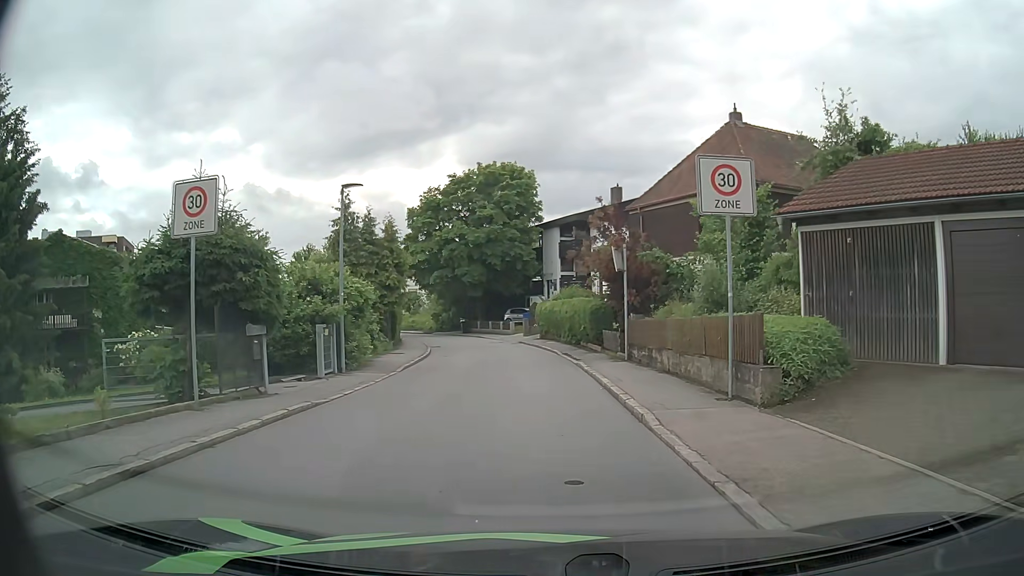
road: residential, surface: asphalt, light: Day
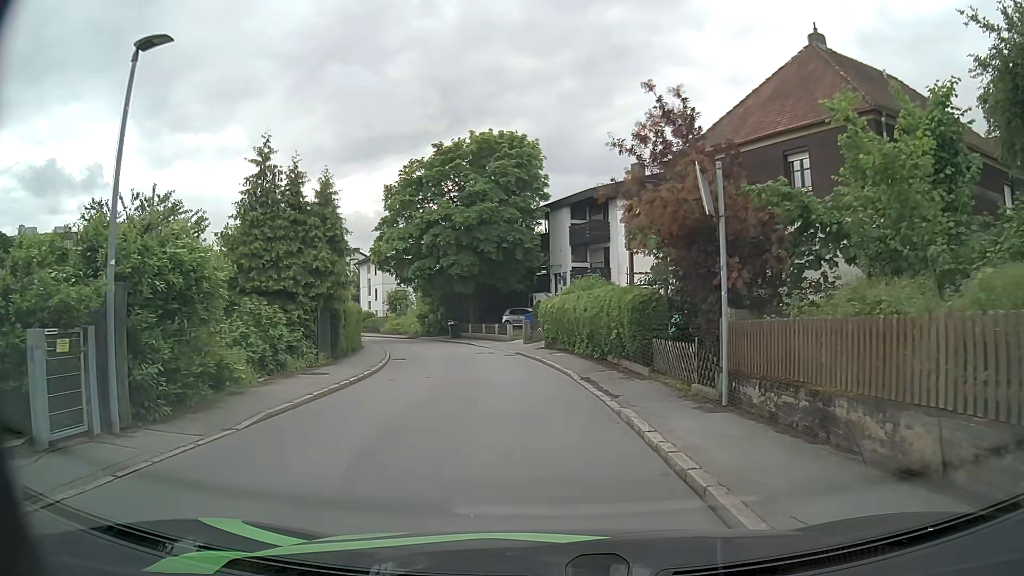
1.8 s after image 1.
(-0.1, +10.6) m; 0°
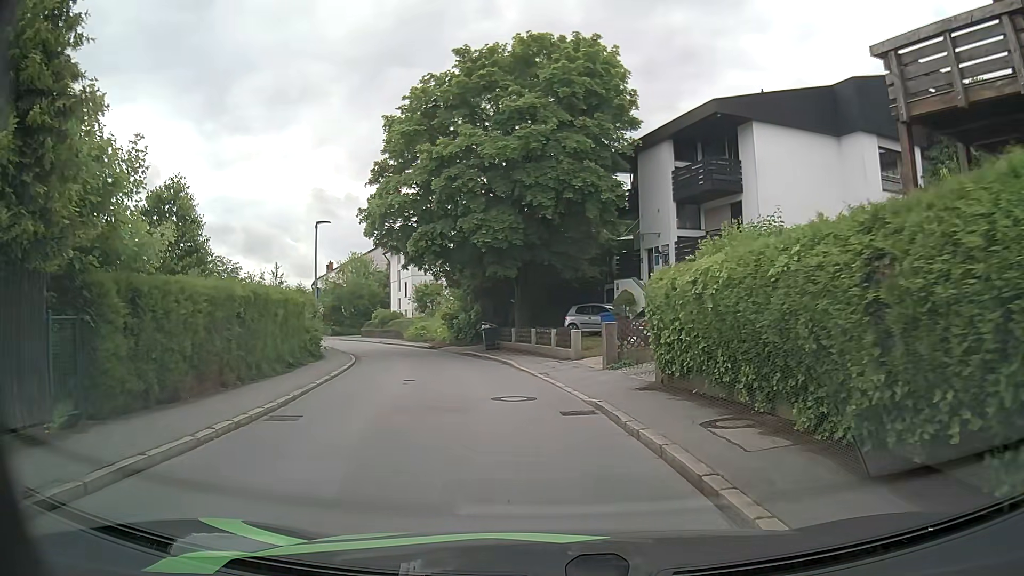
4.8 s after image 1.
(-0.9, +16.8) m; -5°
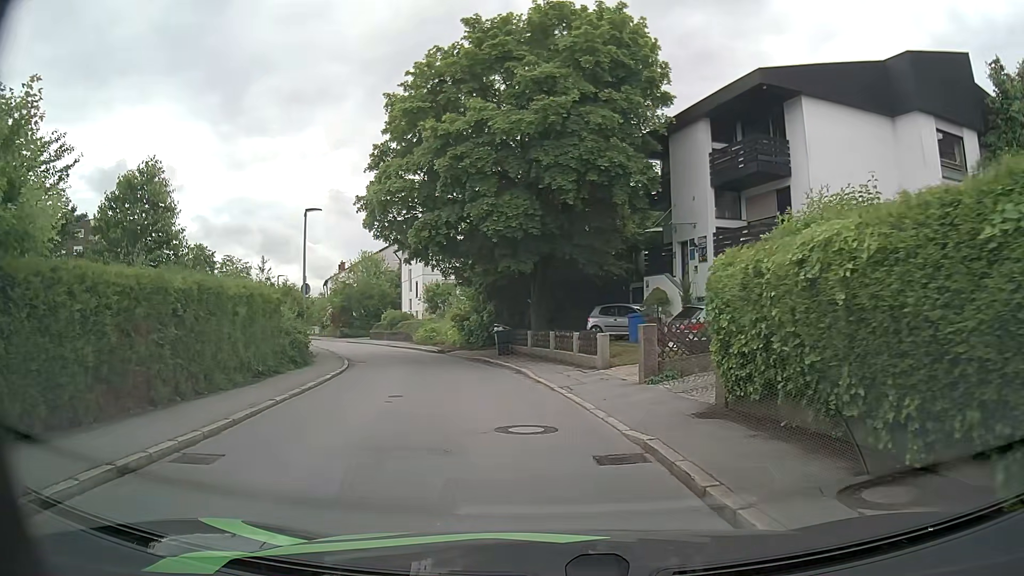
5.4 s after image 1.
(-0.1, +3.3) m; -3°
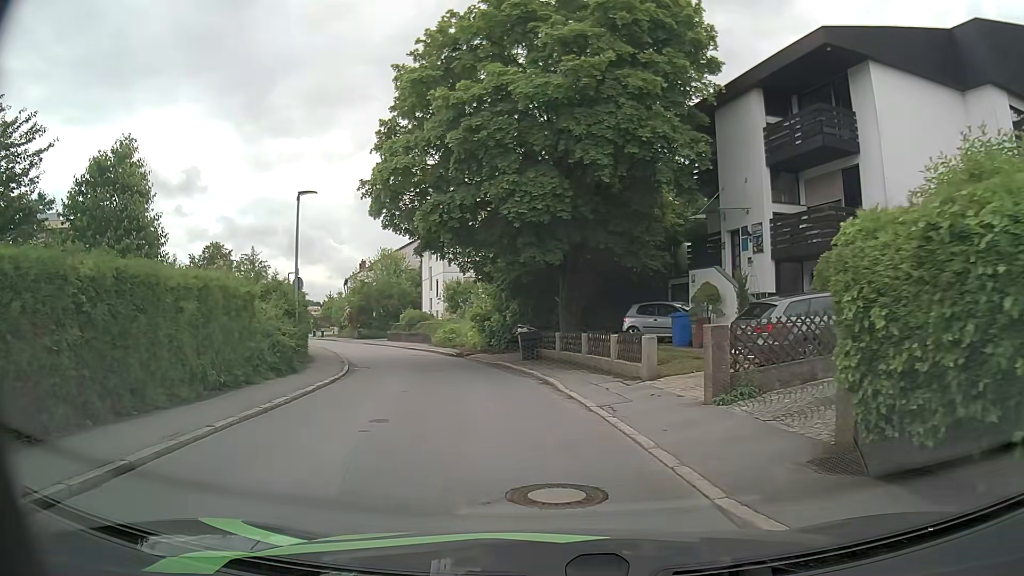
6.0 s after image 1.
(0.0, +3.3) m; -1°
